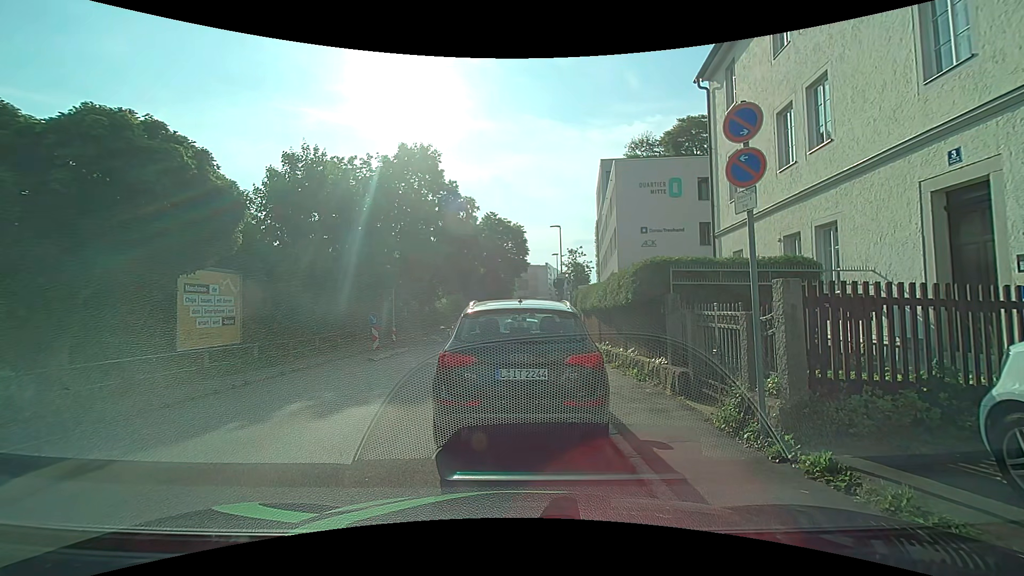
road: residential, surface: asphalt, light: Day
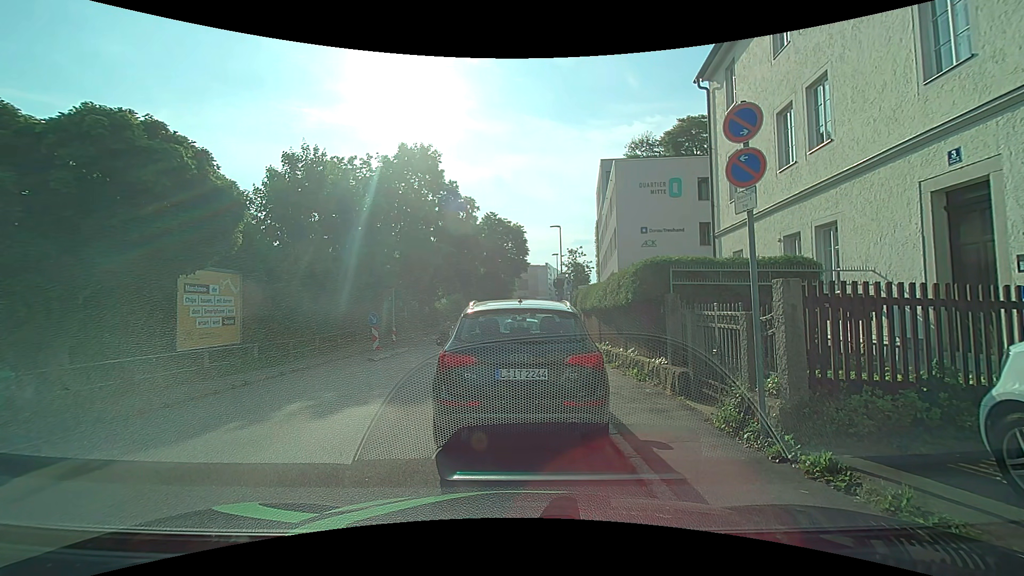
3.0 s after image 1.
(0.0, 0.0) m; 0°
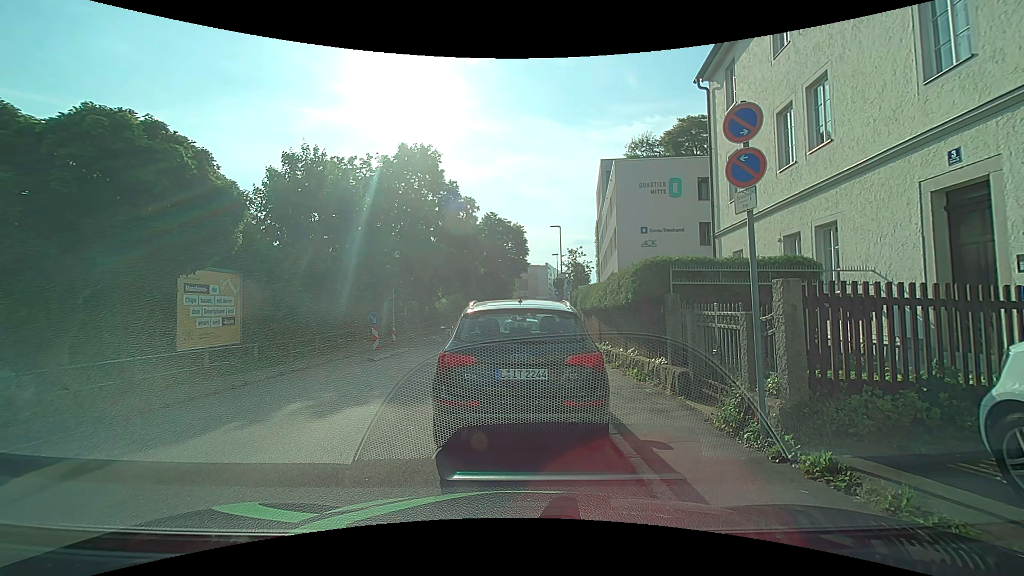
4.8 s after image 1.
(0.0, 0.0) m; 0°
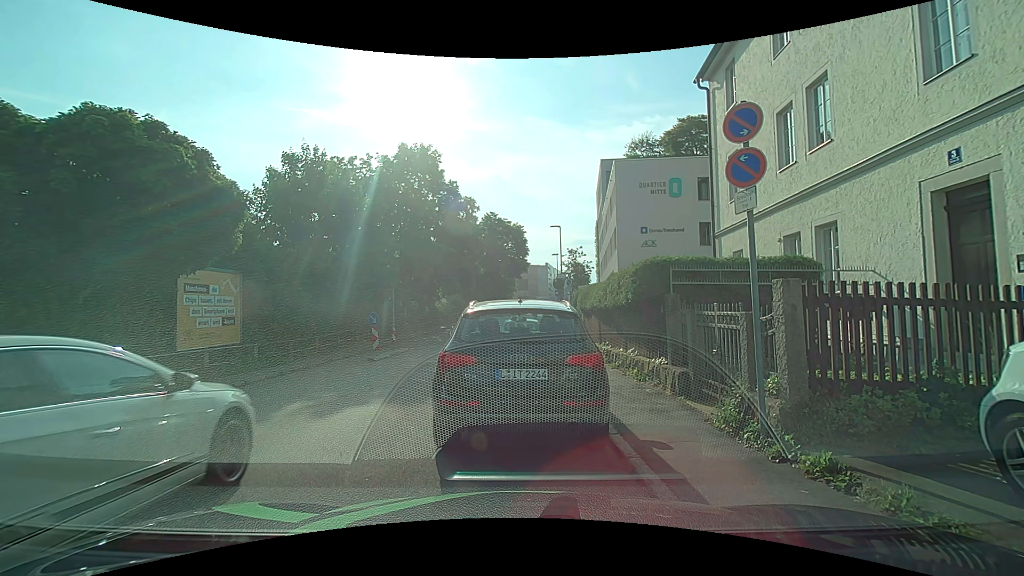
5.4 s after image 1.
(0.0, 0.0) m; 0°
